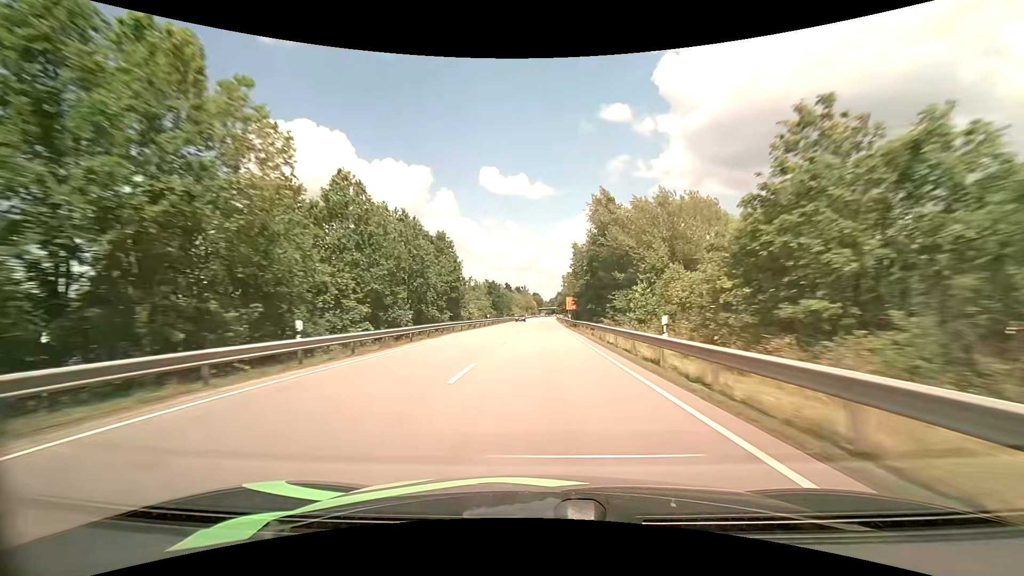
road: primary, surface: asphalt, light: Day
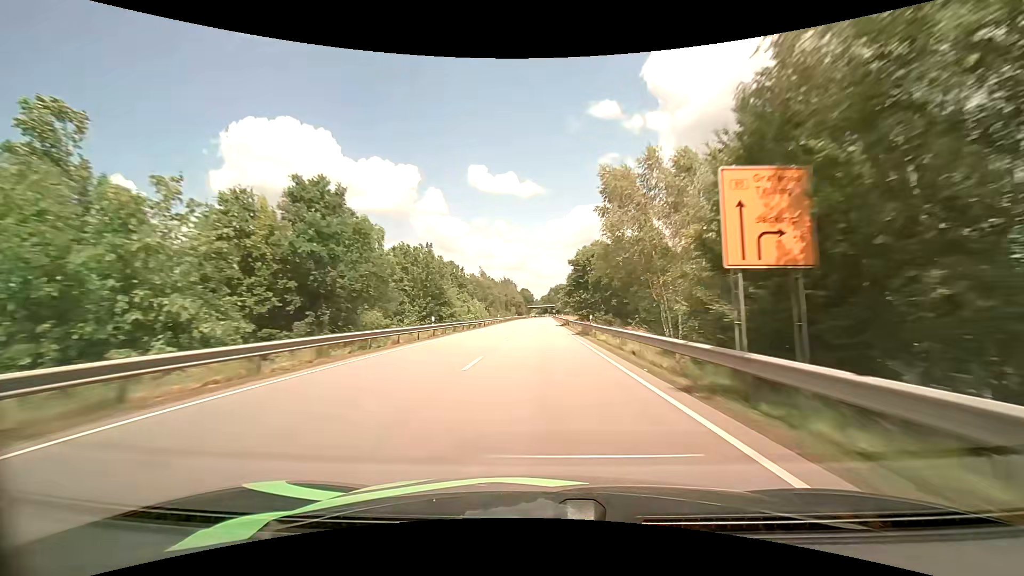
(+1.2, +82.1) m; +1°
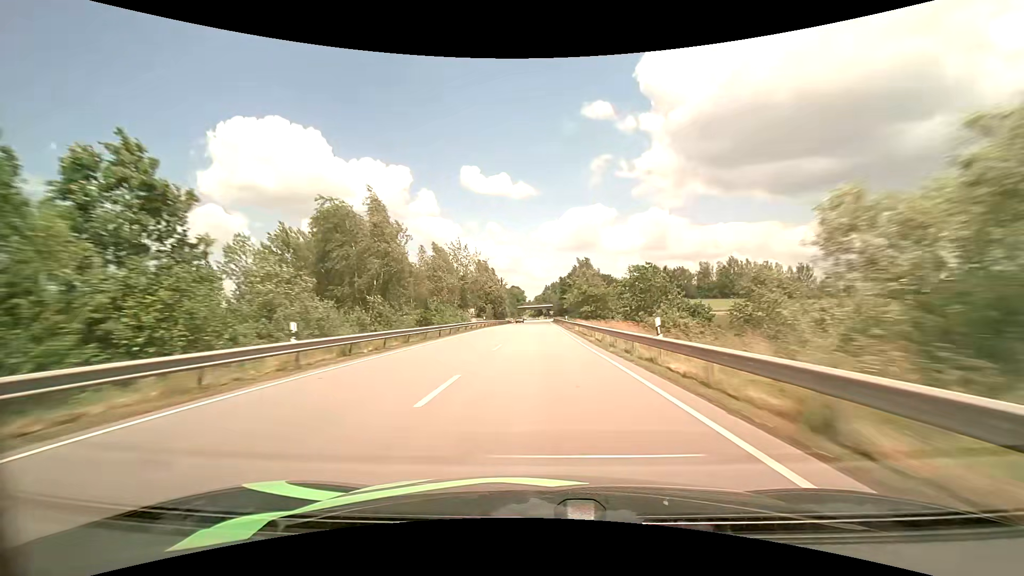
(+0.4, +66.2) m; +1°
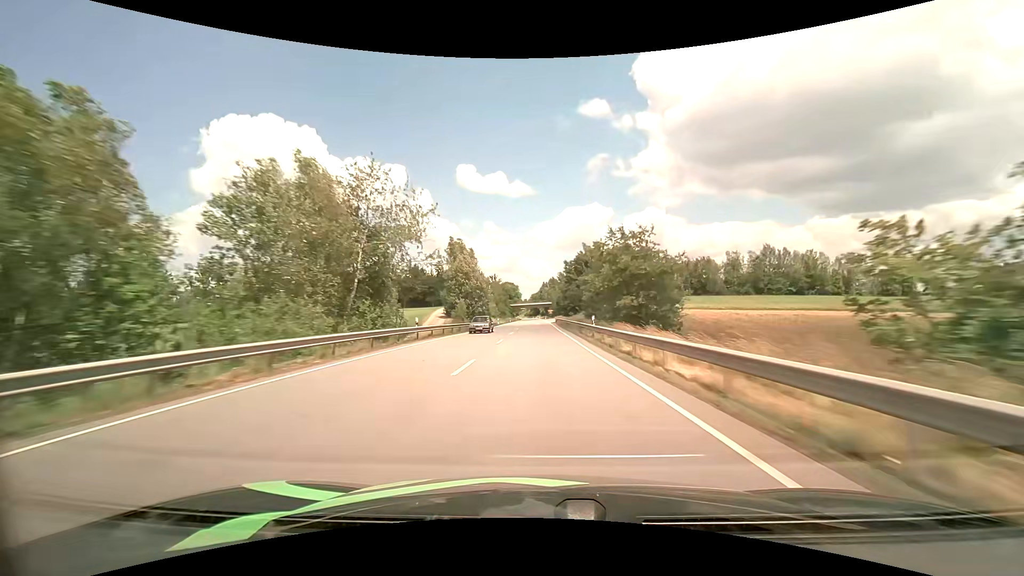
(+0.2, +33.3) m; 0°
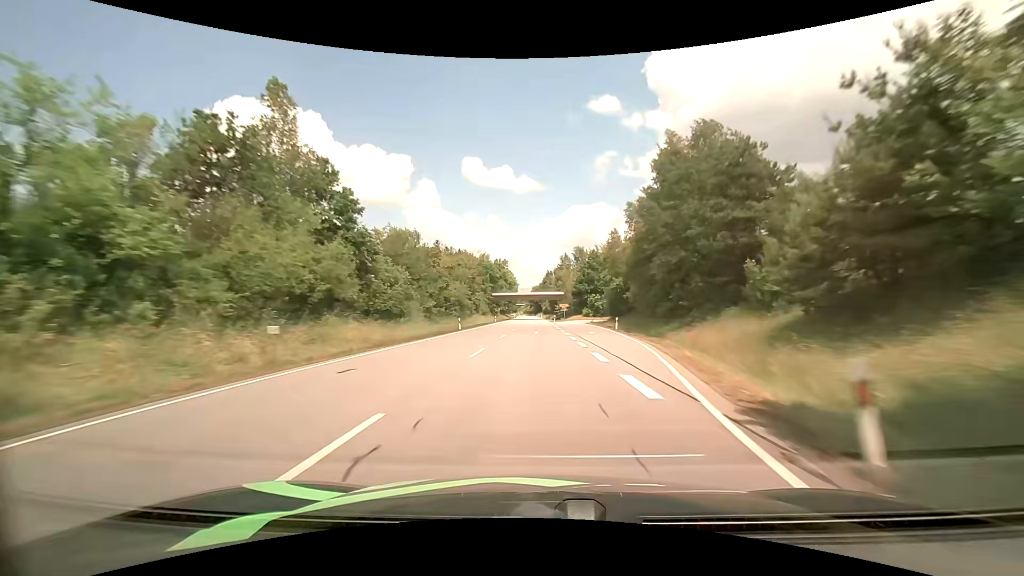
(0.0, +81.9) m; 0°
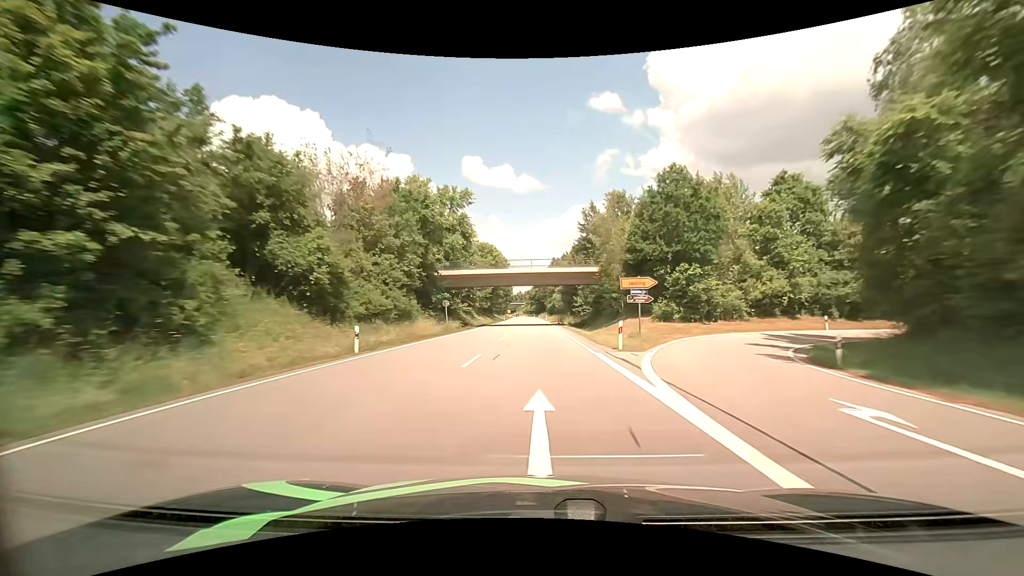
(-0.4, +64.0) m; 0°
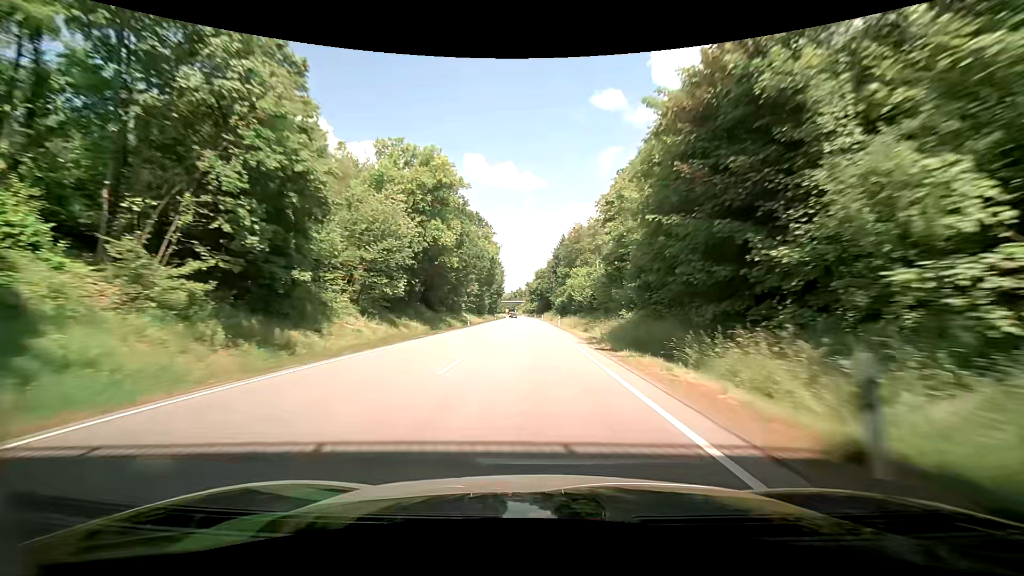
(-0.1, +63.0) m; 0°
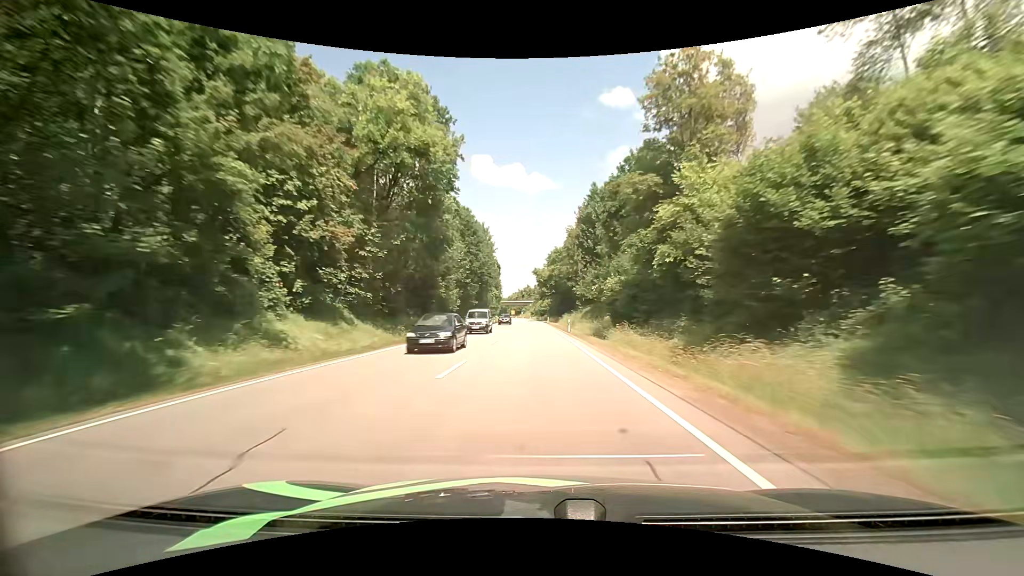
(-0.6, +62.1) m; -2°
(0, +10) (0, +20) (0, +30) (0, +40) (0, +50) (0, +60) (0, +70) (0, +80) (0, +90) (-1, +100) m
